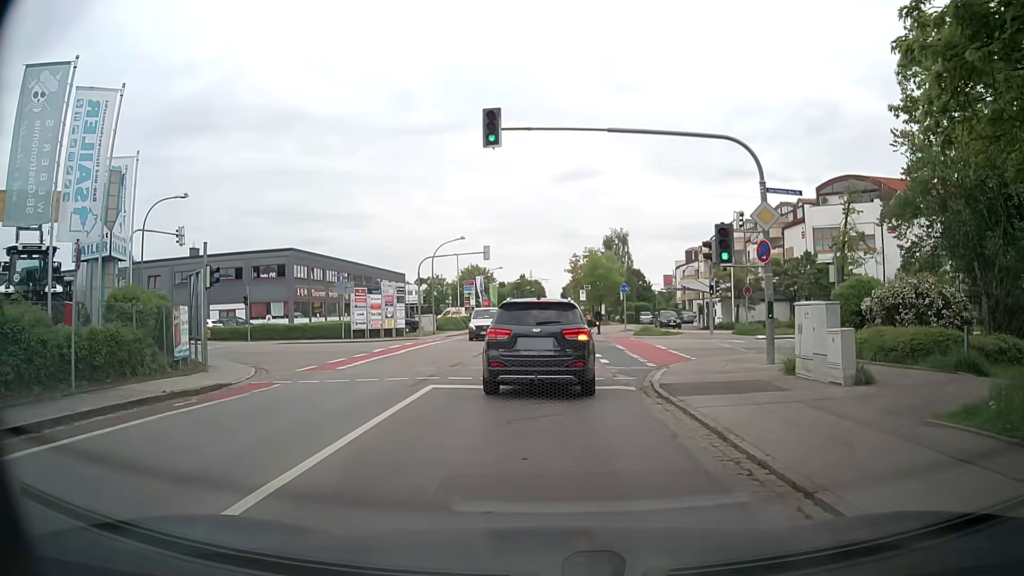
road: tertiary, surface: asphalt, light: Day
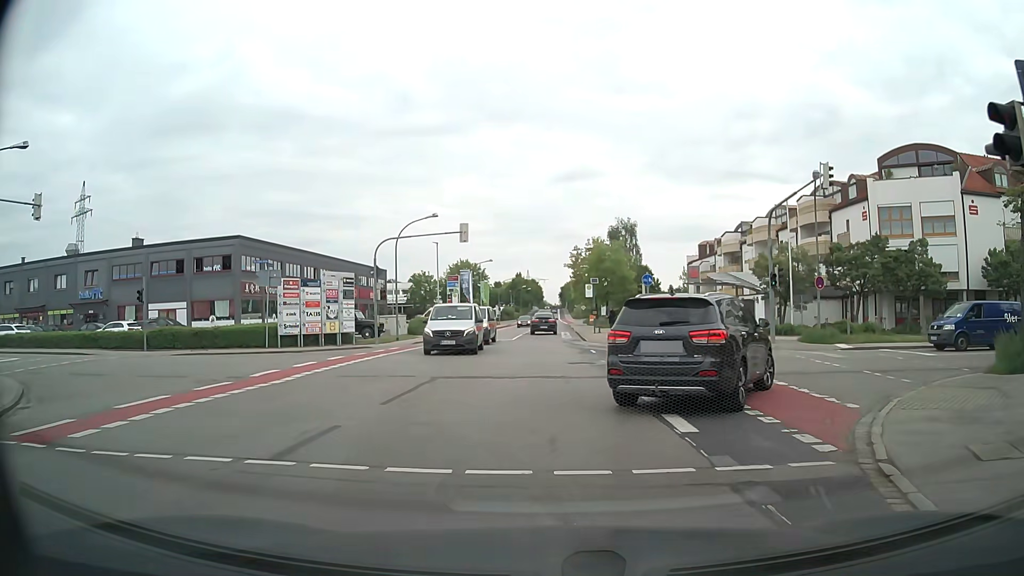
(0.0, +12.1) m; 0°
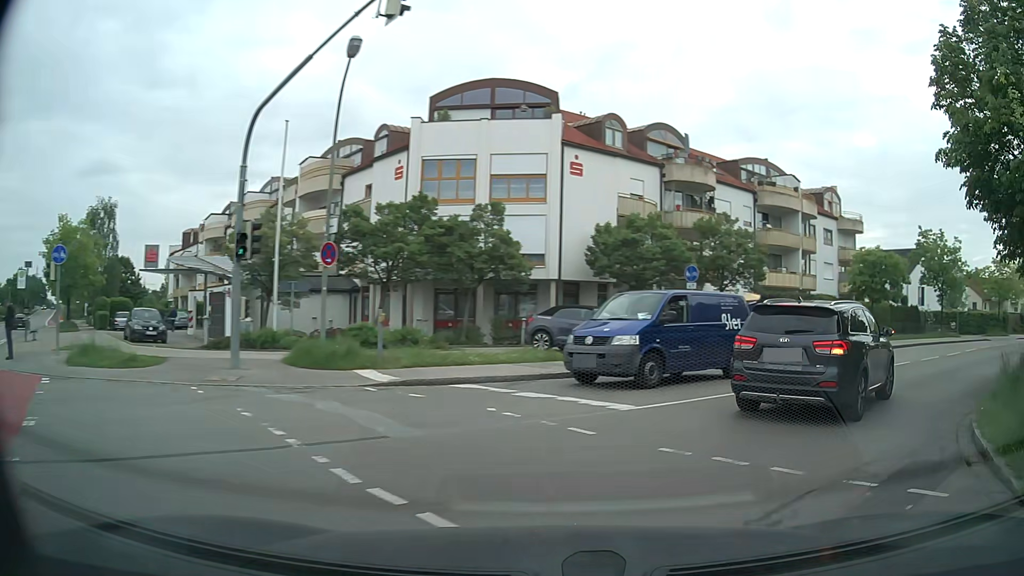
(+4.3, +14.1) m; +43°
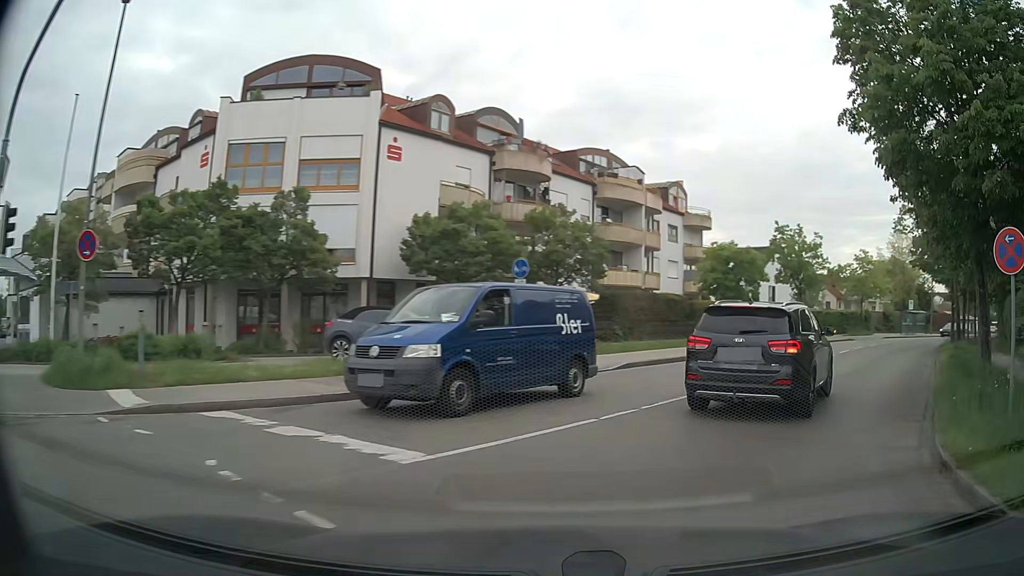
(+0.5, +3.5) m; +15°
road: residential
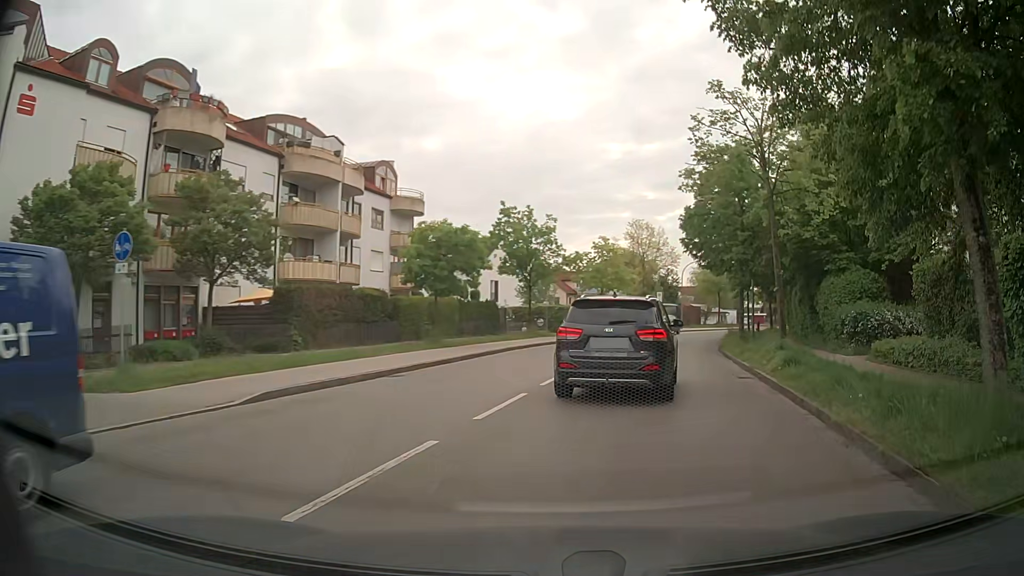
(+1.8, +7.8) m; +24°
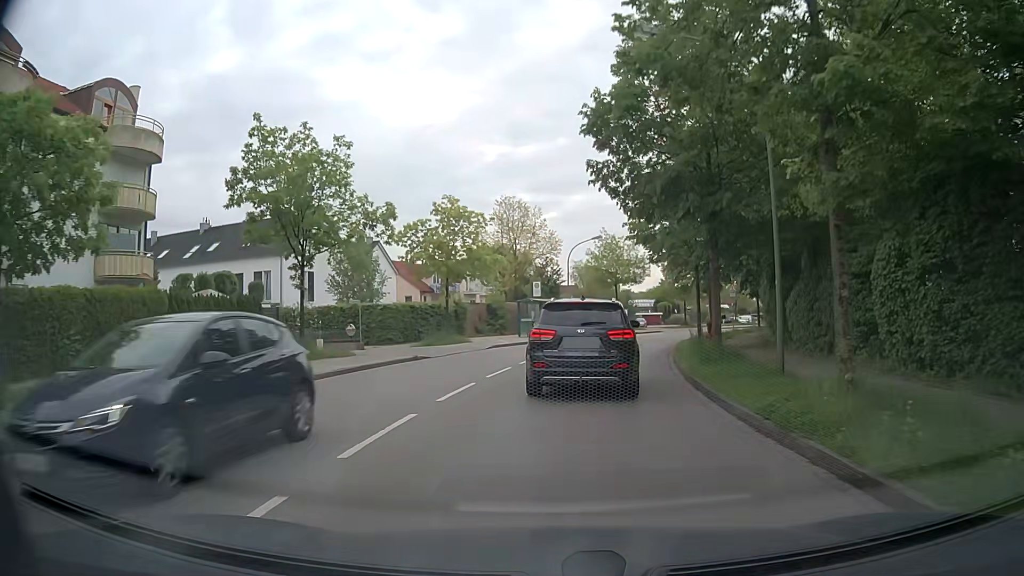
(+2.8, +20.3) m; +11°
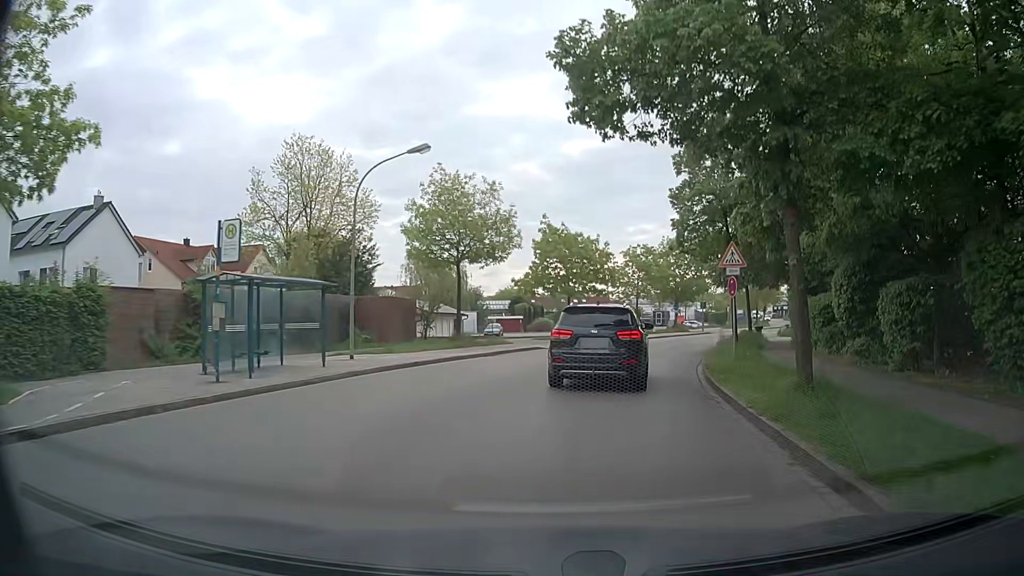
(+2.4, +27.4) m; +12°
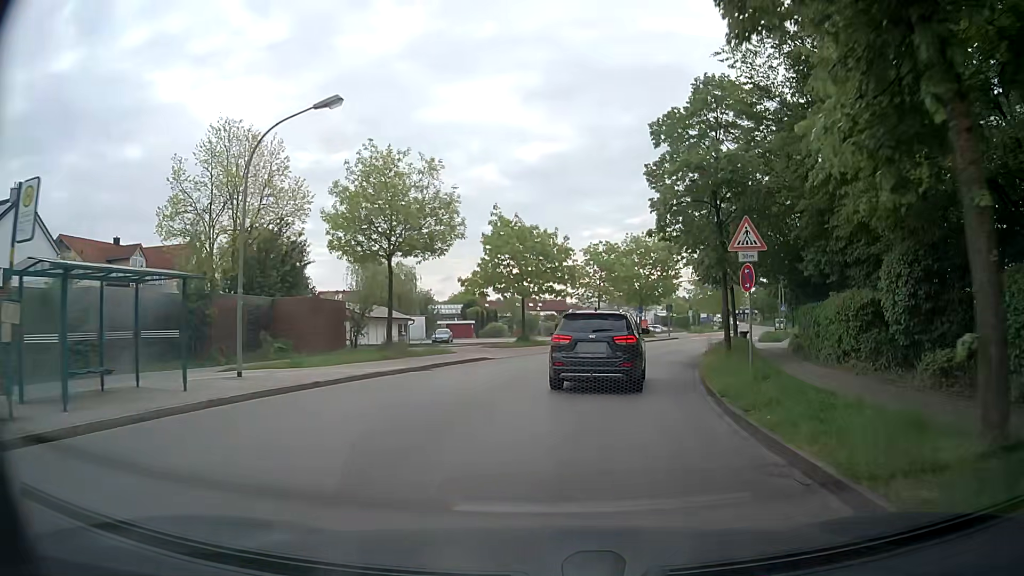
(+0.1, +5.8) m; +4°
